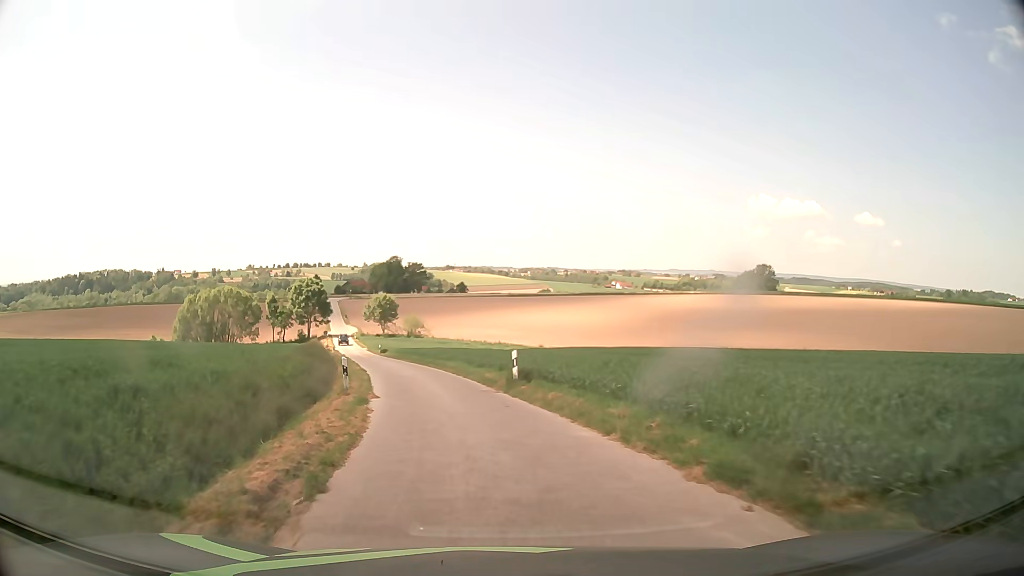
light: Day
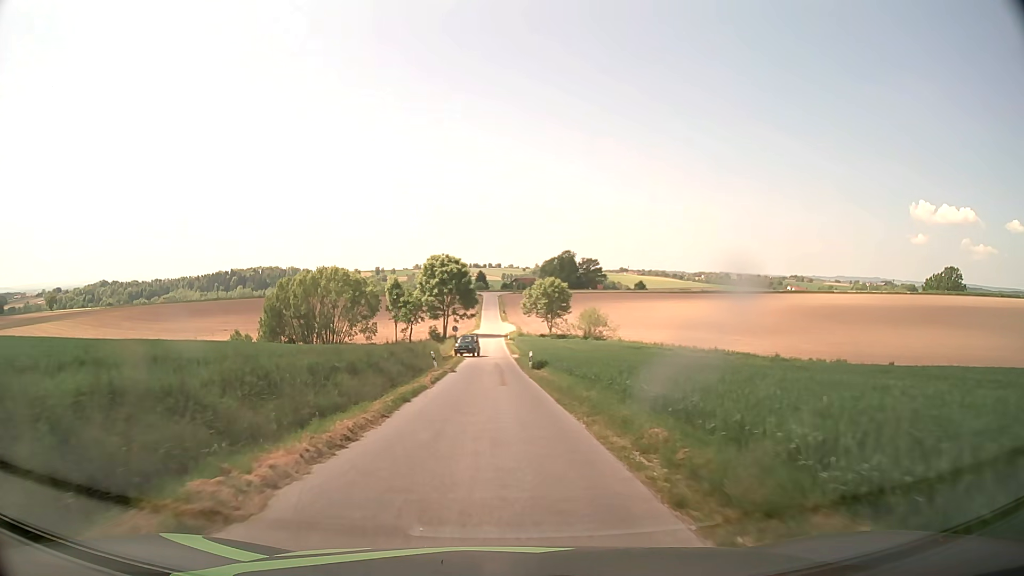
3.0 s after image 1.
(-5.3, +35.4) m; -15°
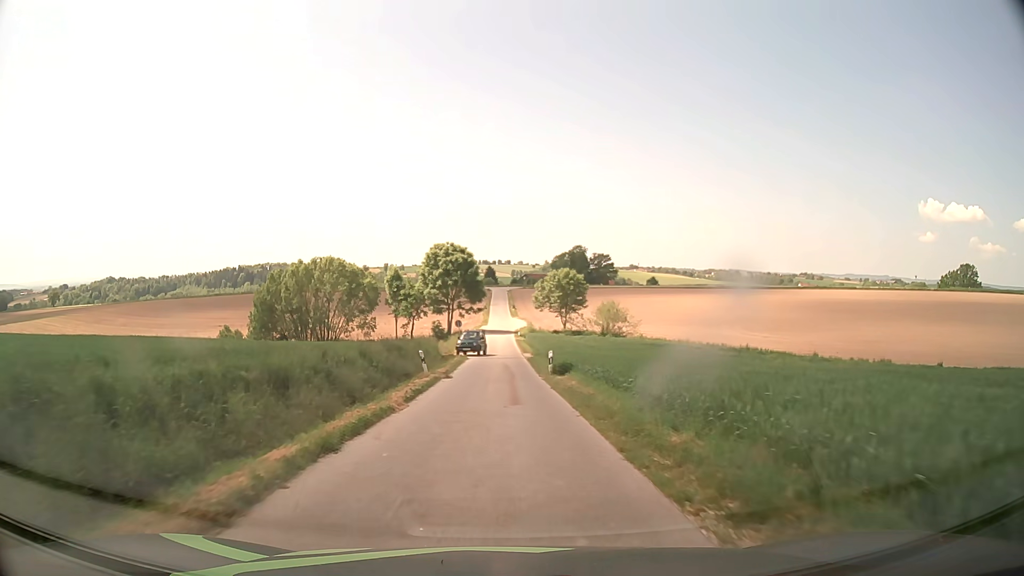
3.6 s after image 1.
(-0.1, +7.7) m; -1°
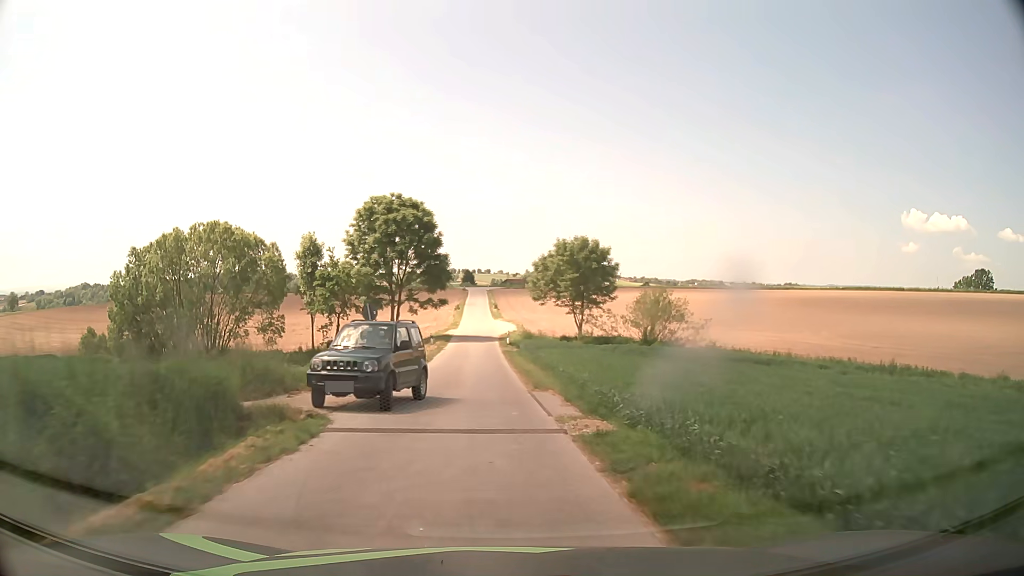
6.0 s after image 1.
(+0.1, +31.9) m; +2°
(0, +10) (0, +20) (-1, +30) (-1, +40) (-2, +50) (-2, +60) (-3, +70) (-3, +80) (-4, +90) (-4, +100) m
